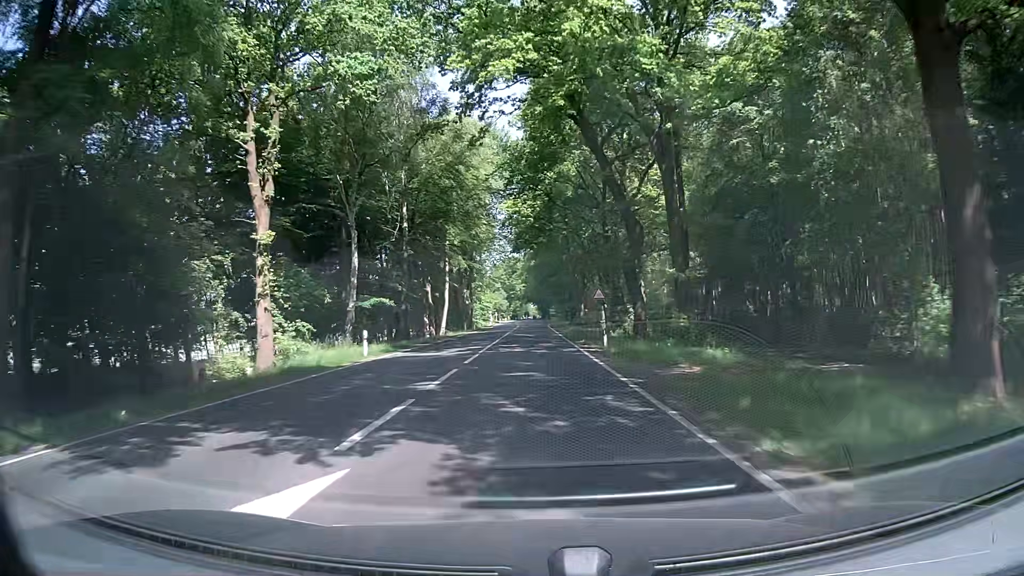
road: primary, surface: asphalt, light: Day
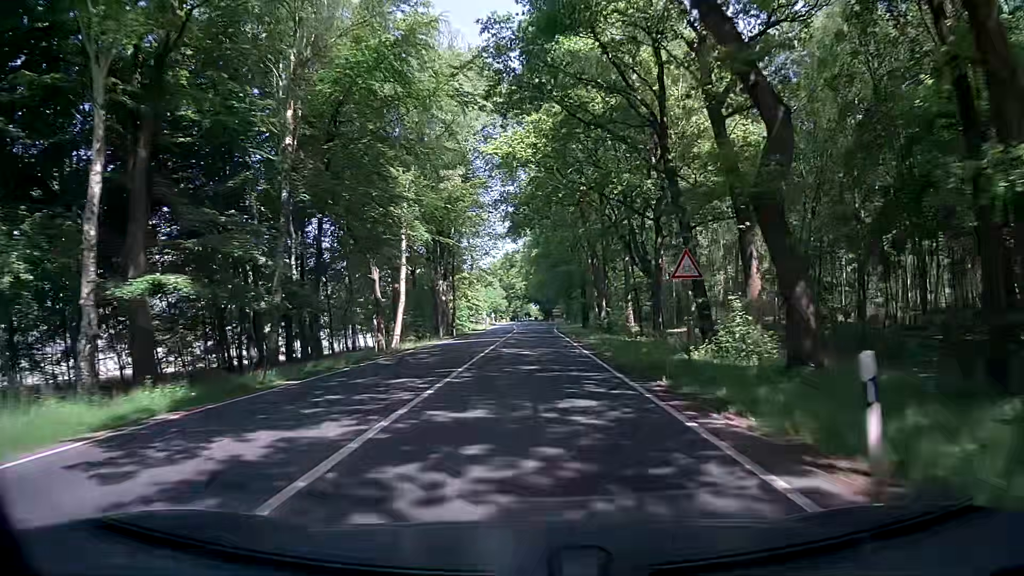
(-0.1, +21.5) m; +1°
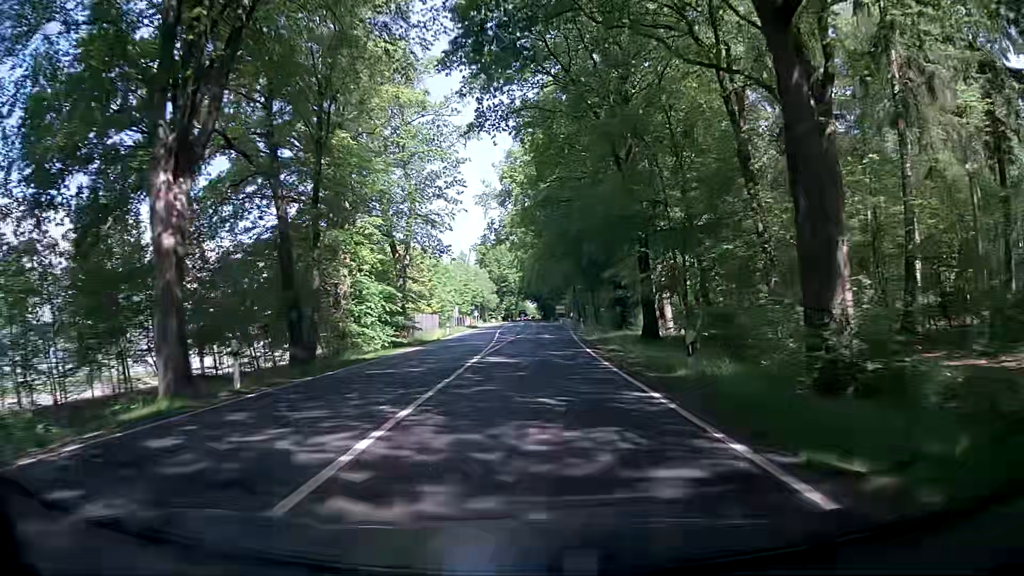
(-0.7, +43.0) m; -1°
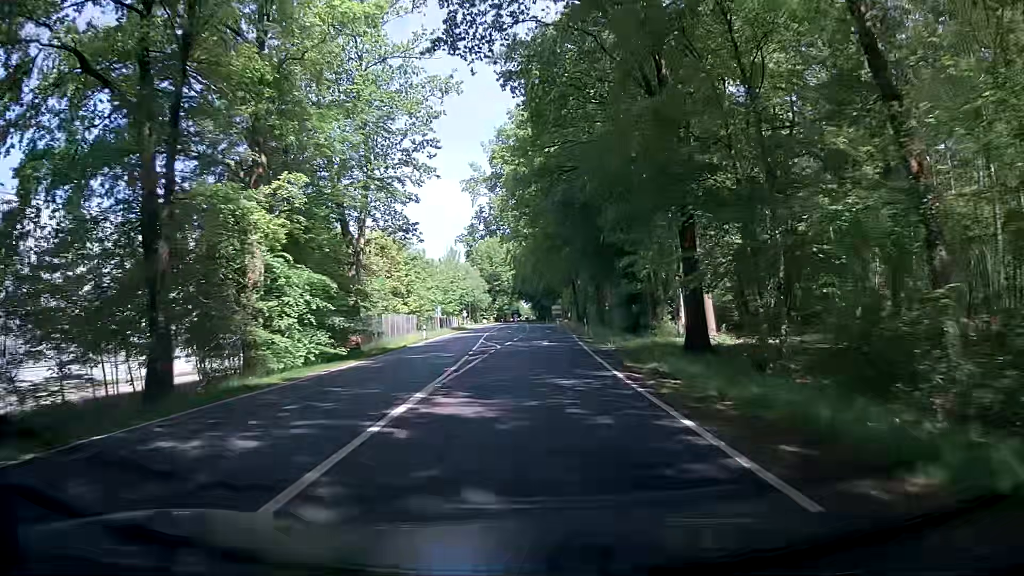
(+0.1, +10.7) m; +1°
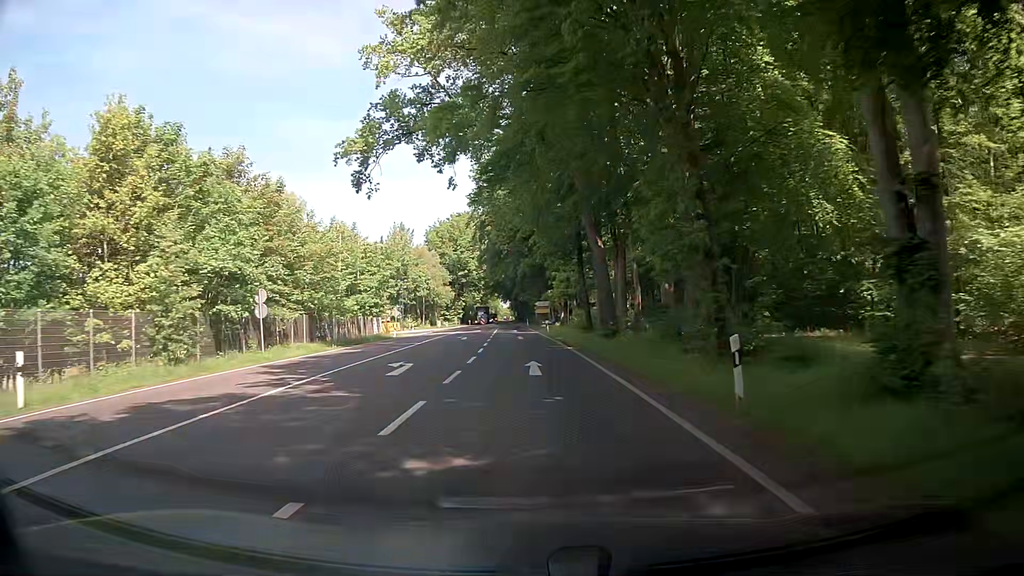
(+0.9, +43.0) m; +2°
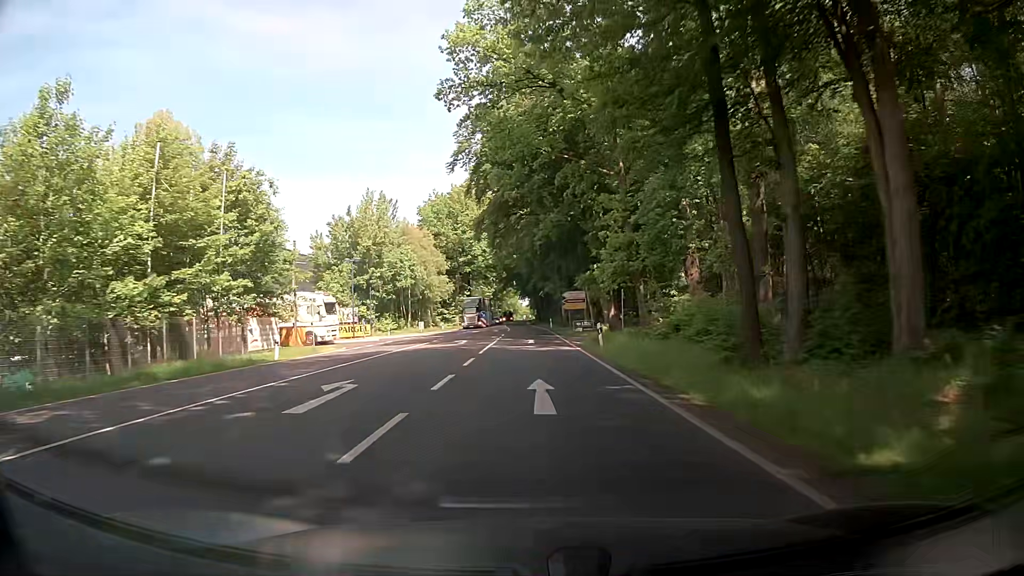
(-0.3, +32.3) m; -1°
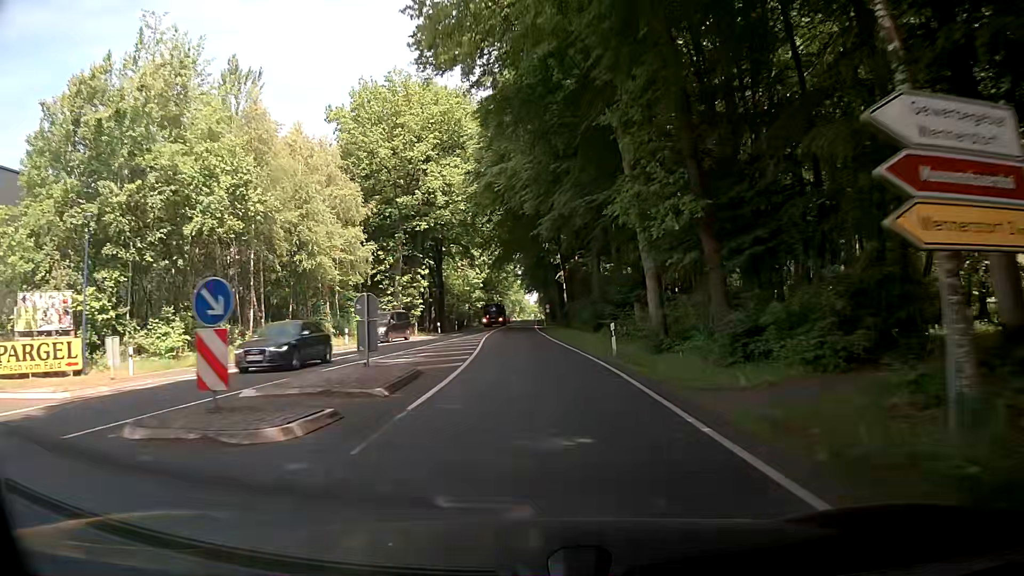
(-0.7, +53.8) m; -1°
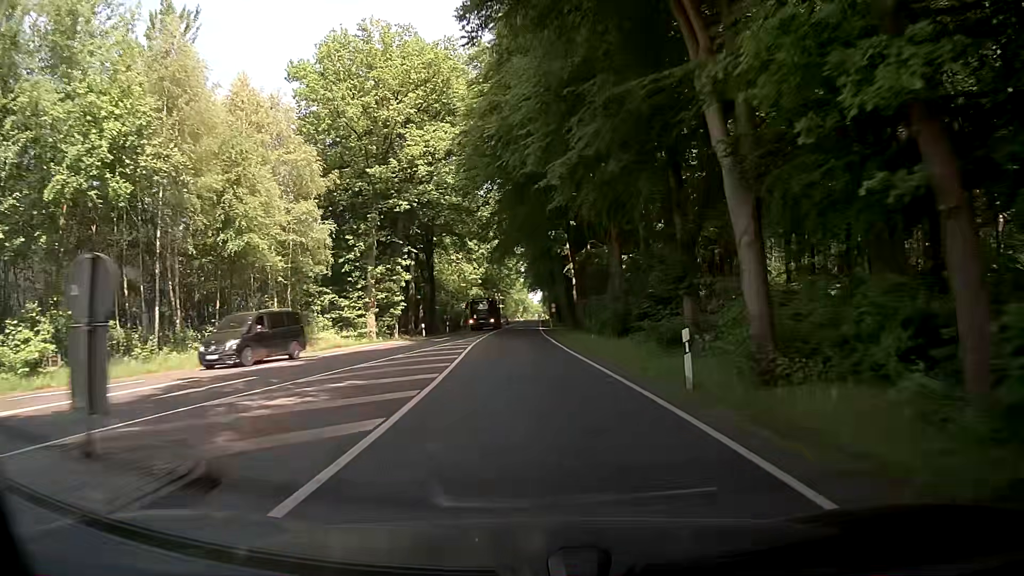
(0.0, +10.8) m; 0°
(0, +10) (0, +20) (-1, +30) (-1, +40) (-1, +50) (-1, +60) (-1, +70) (-2, +80) (-2, +90) (-1, +100) m
